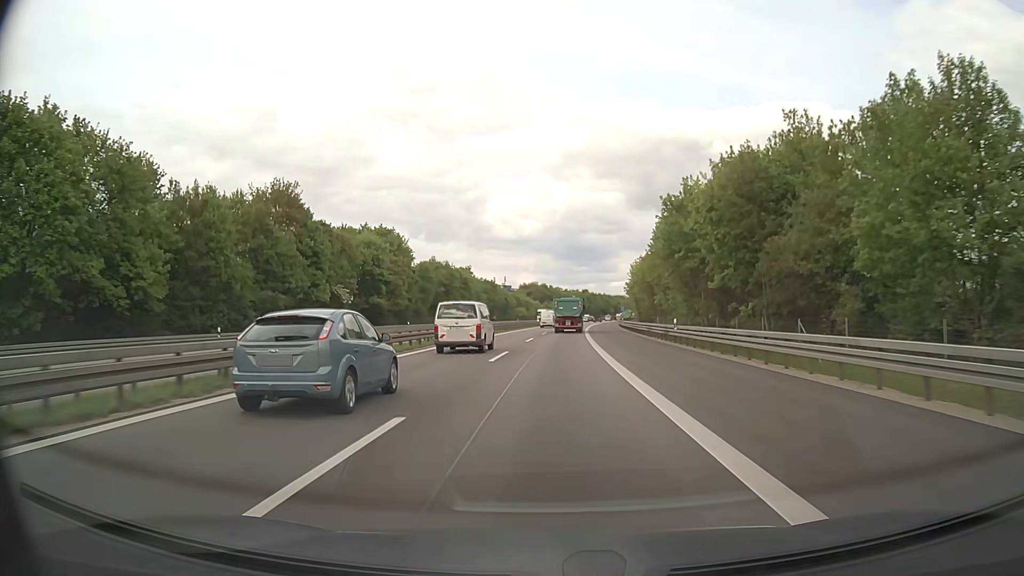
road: motorway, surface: asphalt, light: Day
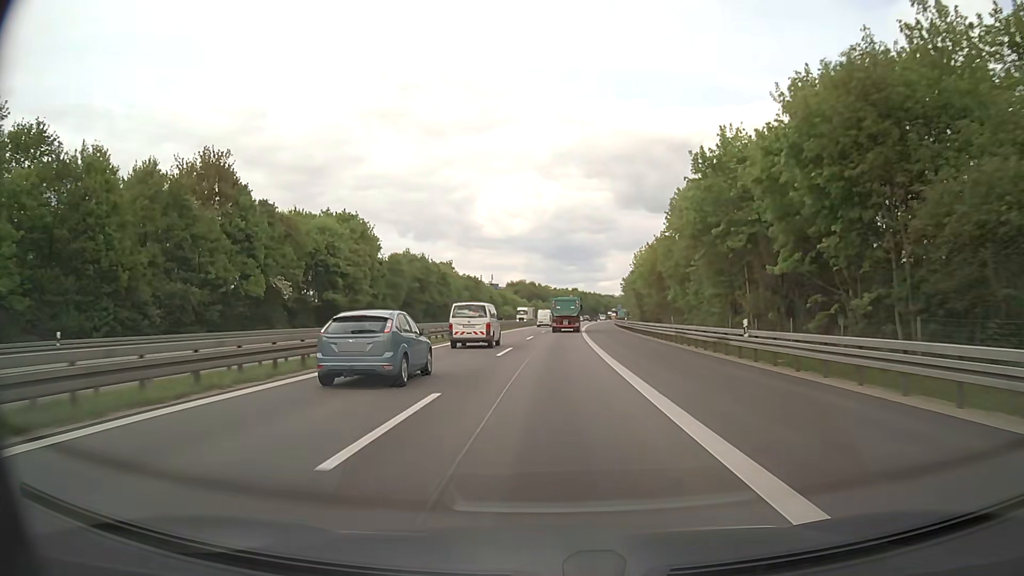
(+0.1, +15.2) m; +1°
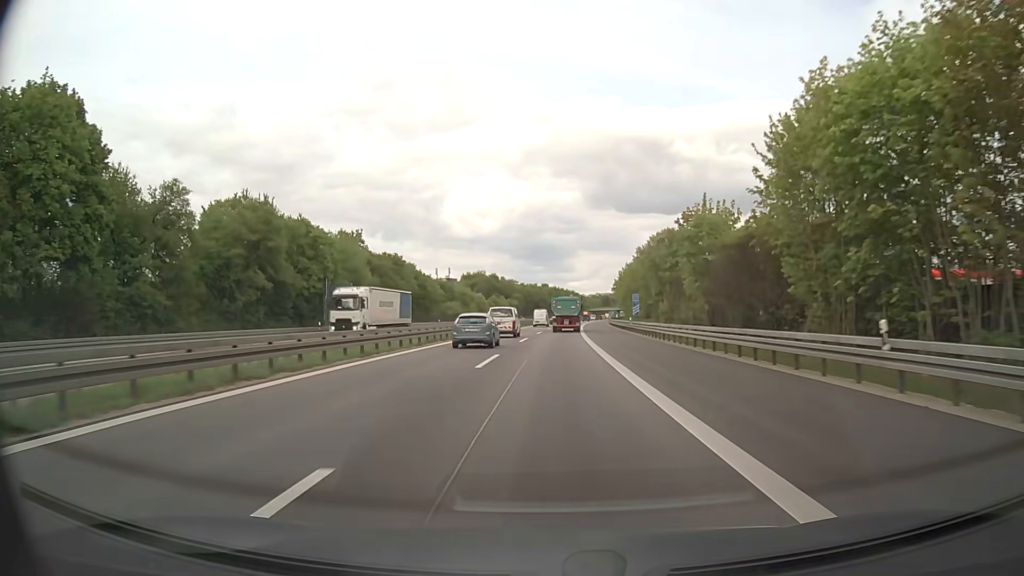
(+1.5, +60.3) m; +3°
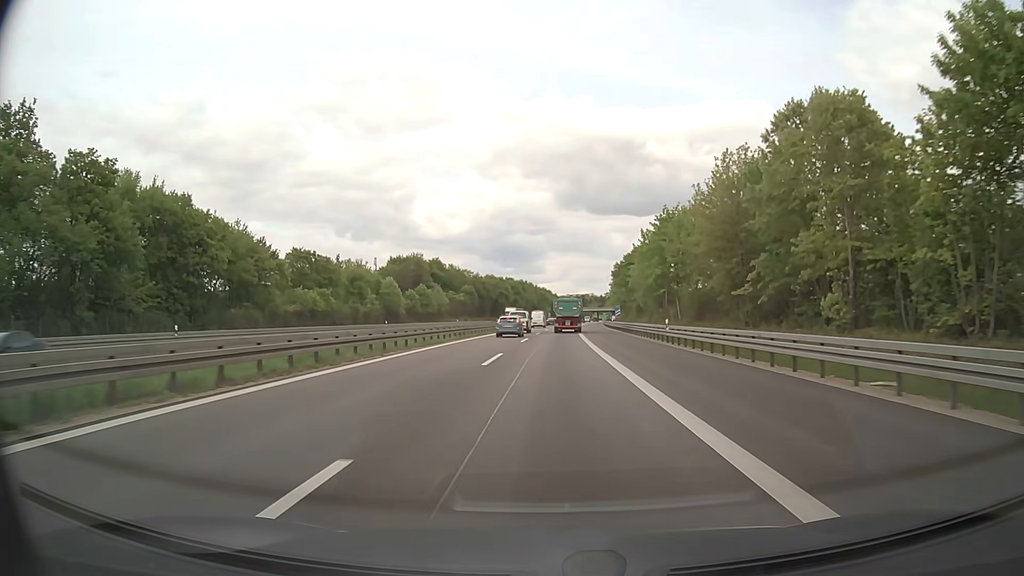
(+2.3, +74.5) m; +3°
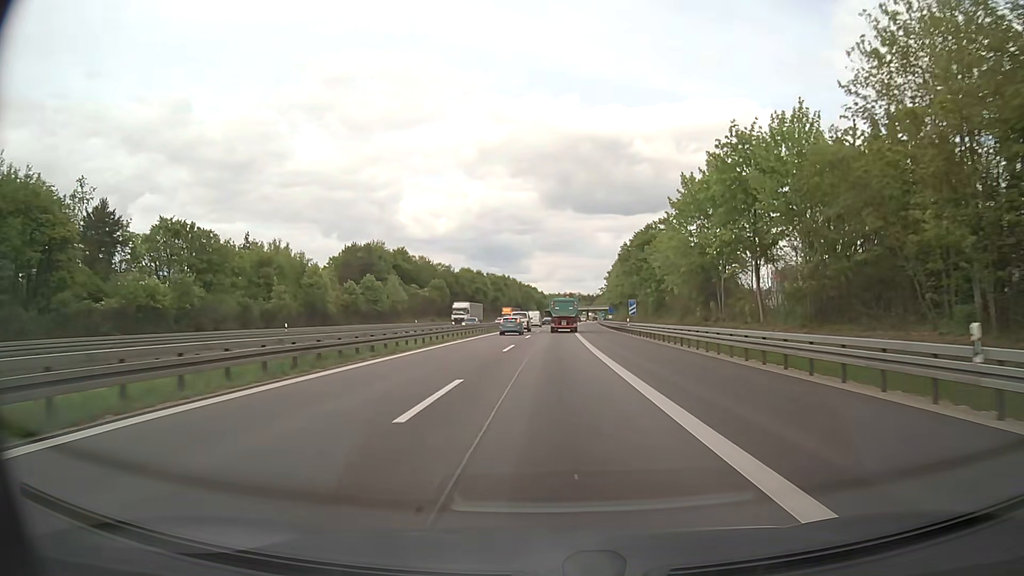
(+0.3, +29.7) m; +1°
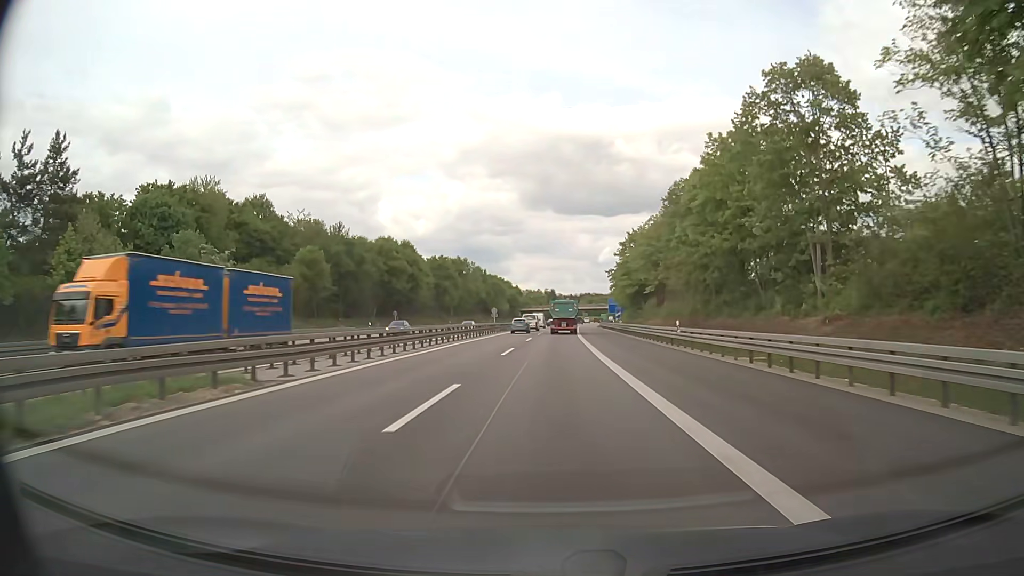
(+1.4, +75.0) m; +2°
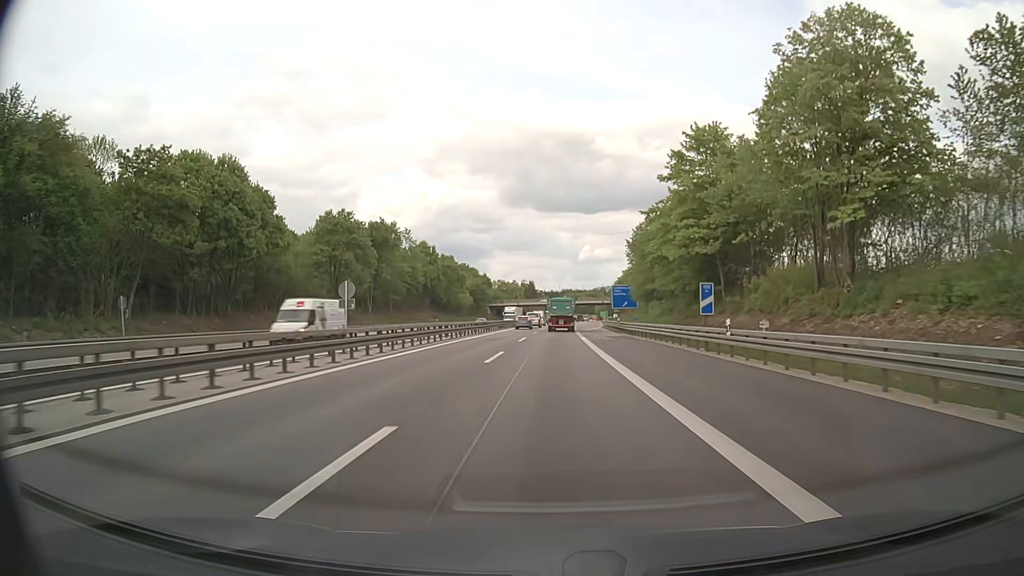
(+1.1, +59.9) m; +2°
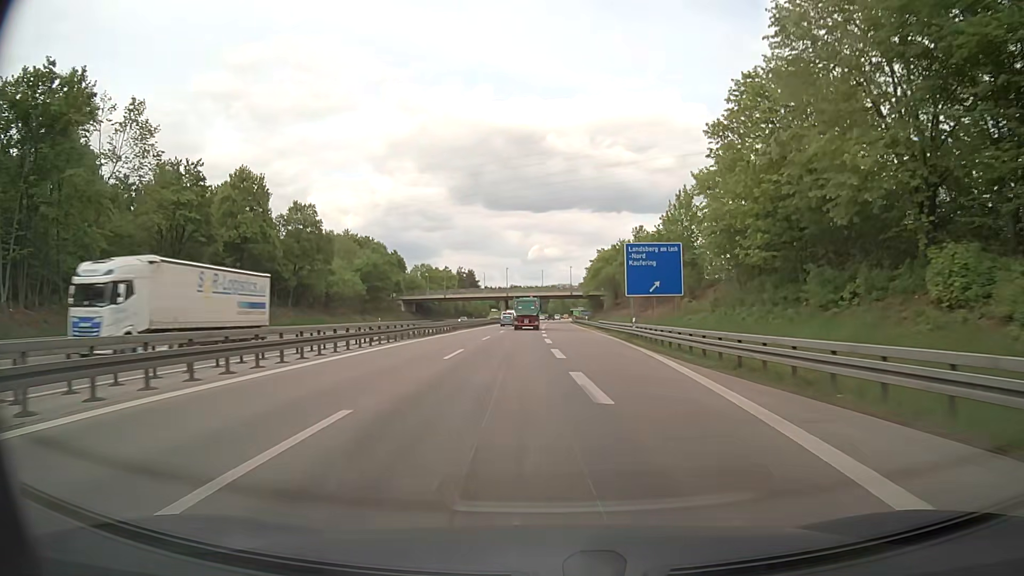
(+1.2, +70.7) m; +4°
(0, +10) (0, +20) (0, +30) (+1, +40) (+1, +50) (+1, +60) (+1, +70) (+2, +80) (+2, +90) (+2, +100) m
